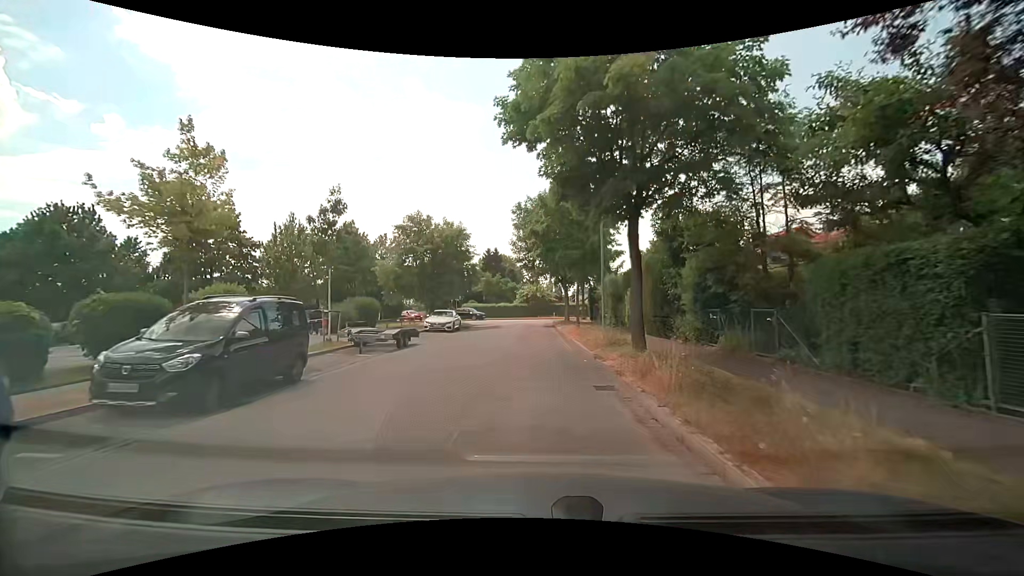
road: residential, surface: asphalt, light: Day
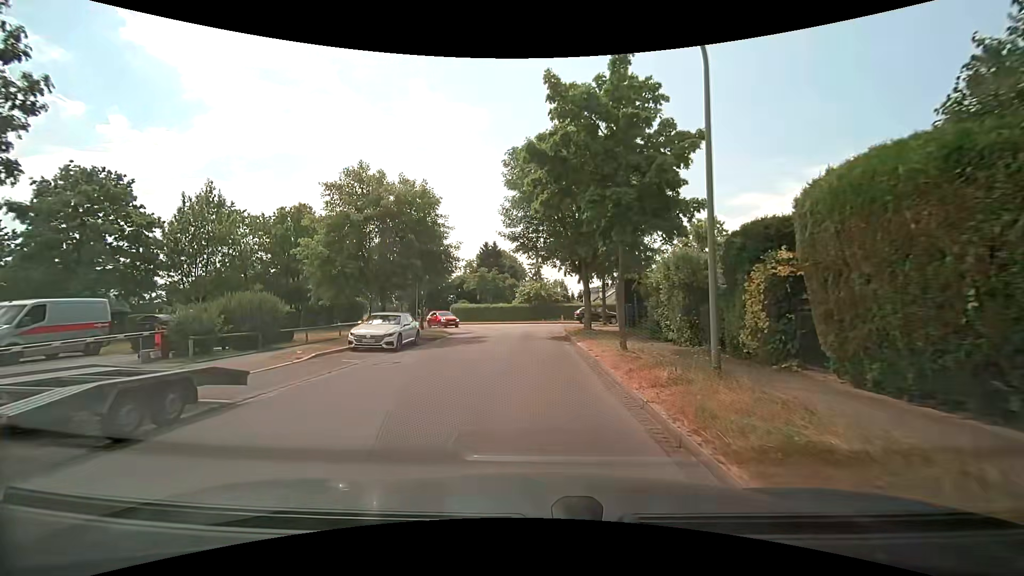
(+0.1, +13.3) m; 0°
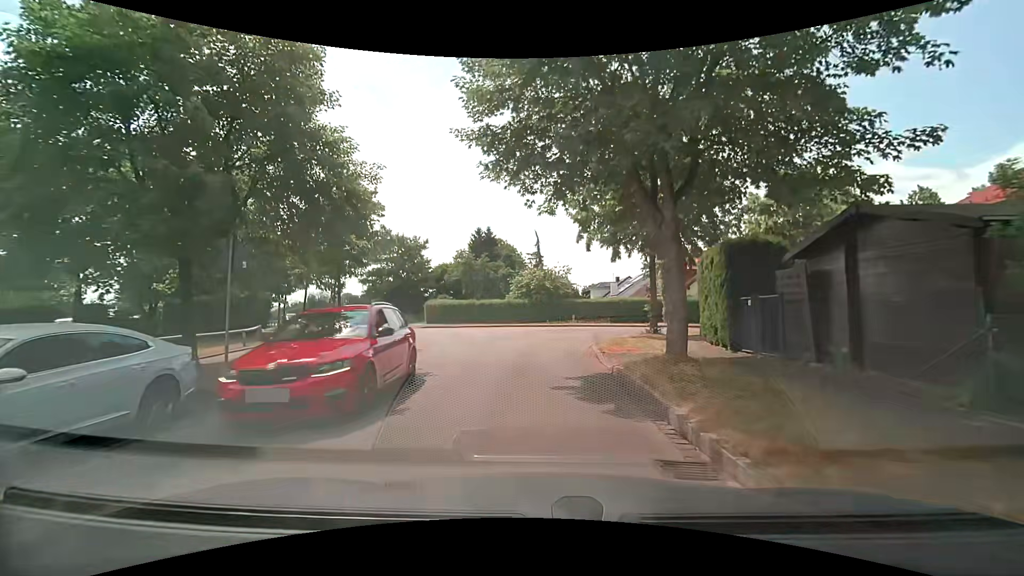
(-0.3, +14.9) m; 0°
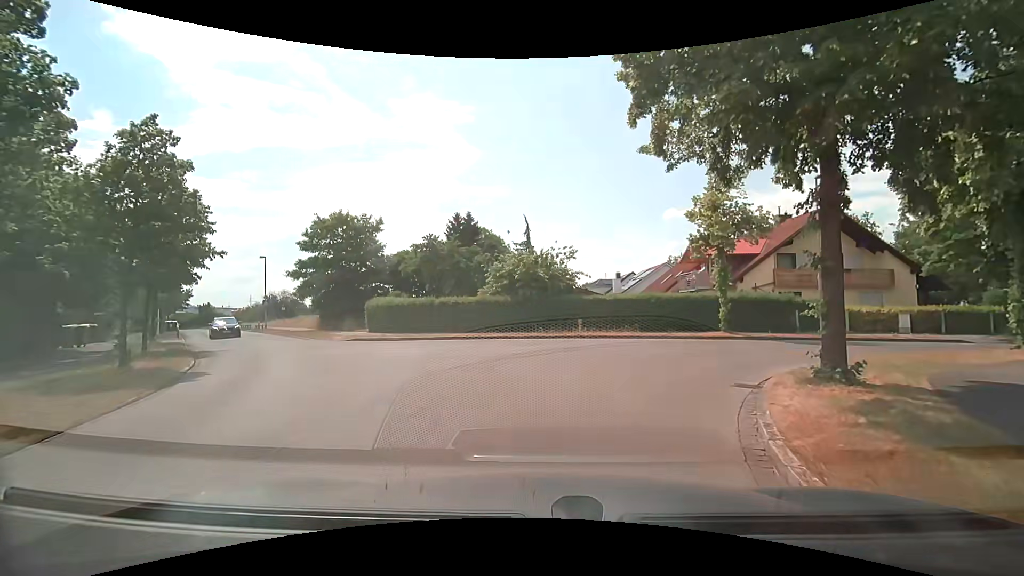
(+0.1, +13.8) m; +1°
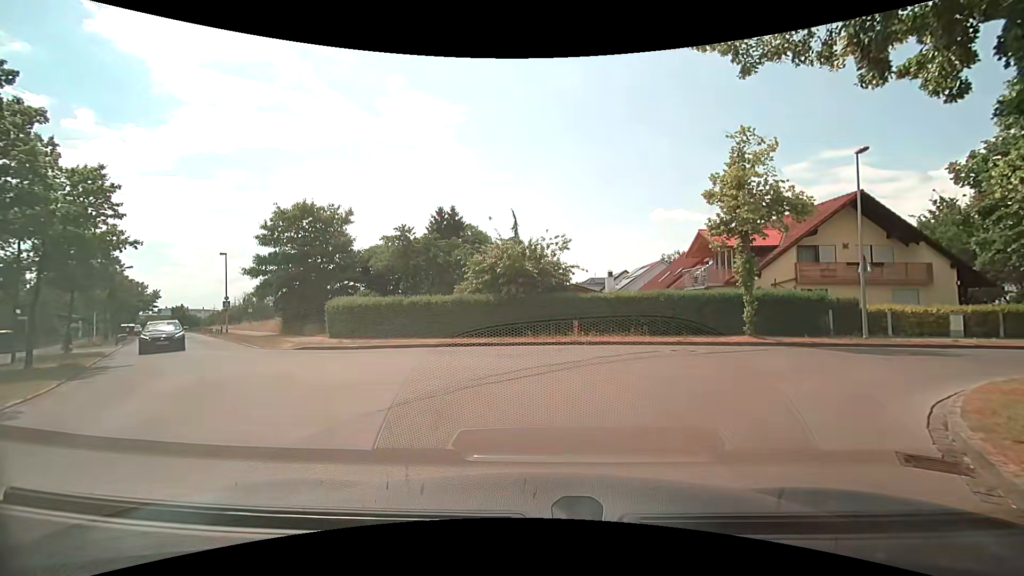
(0.0, +4.4) m; +1°
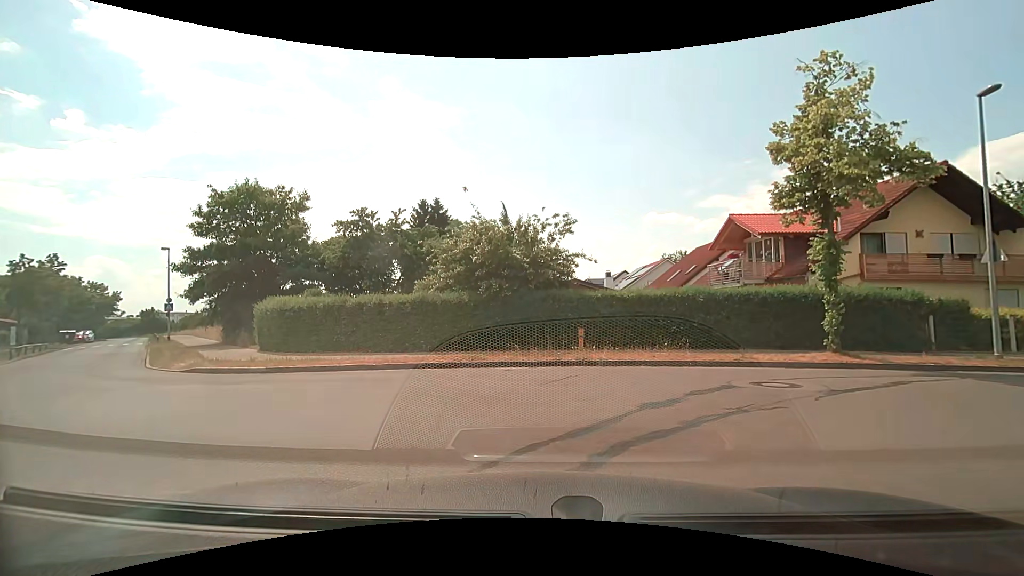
(+0.1, +6.3) m; +2°
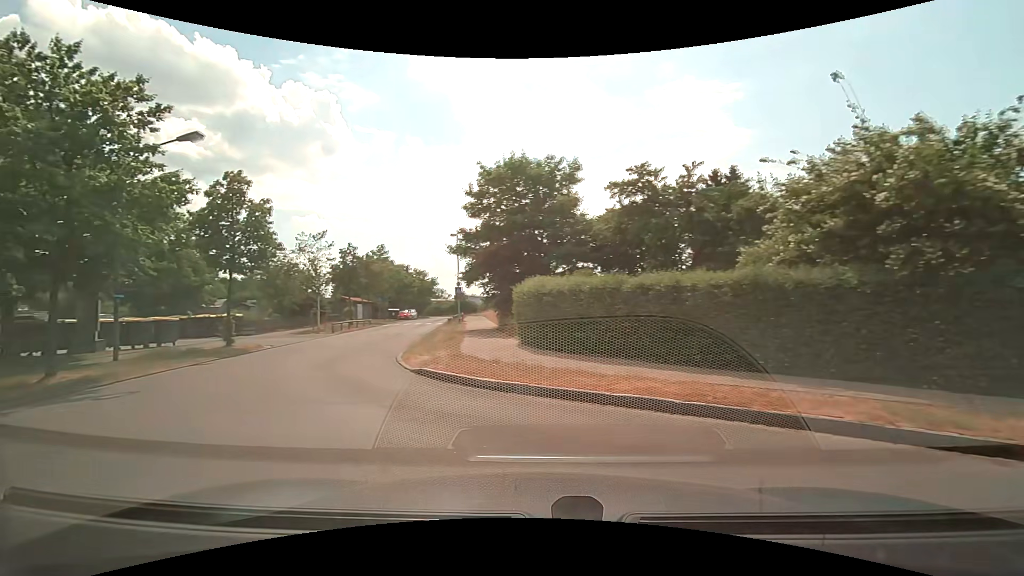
(-1.4, +6.9) m; -34°
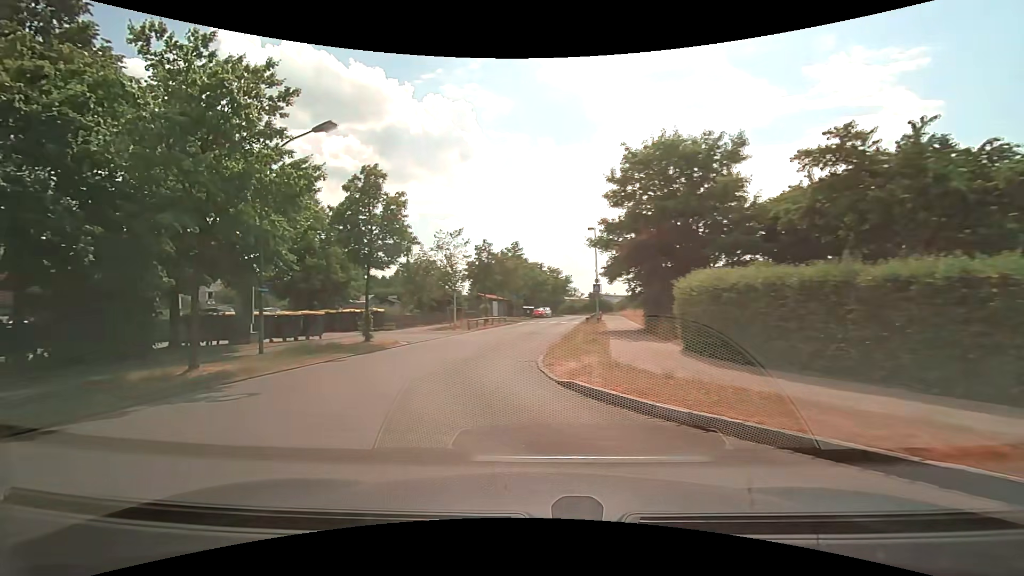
(-0.3, +2.5) m; -13°
(-1, +10) (-2, +20) (0, +30) (+1, +40) (+2, +50) (+4, +59) (+5, +69) (+6, +79) (+7, +89) (+9, +99) m
